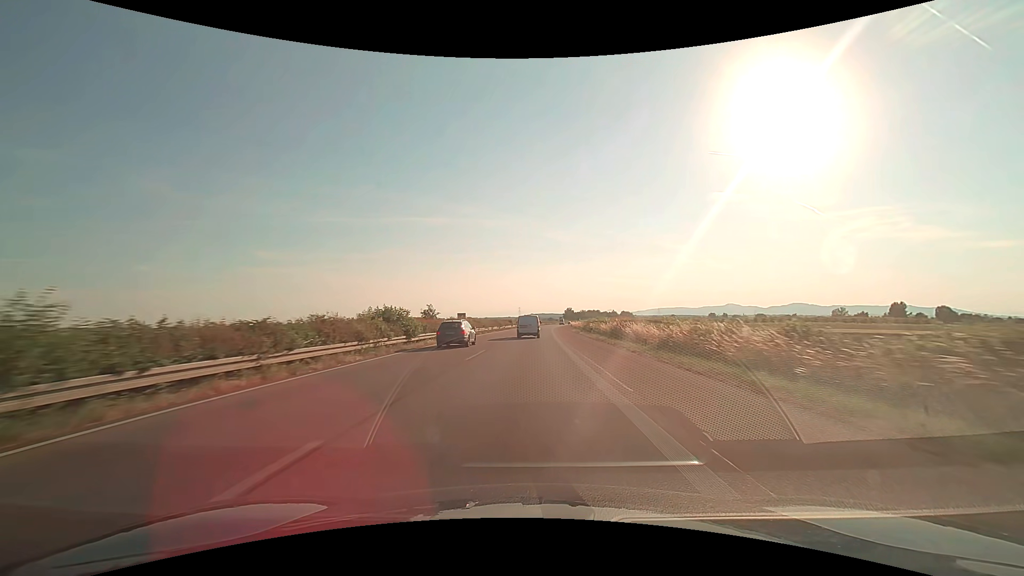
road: trunk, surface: asphalt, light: Day
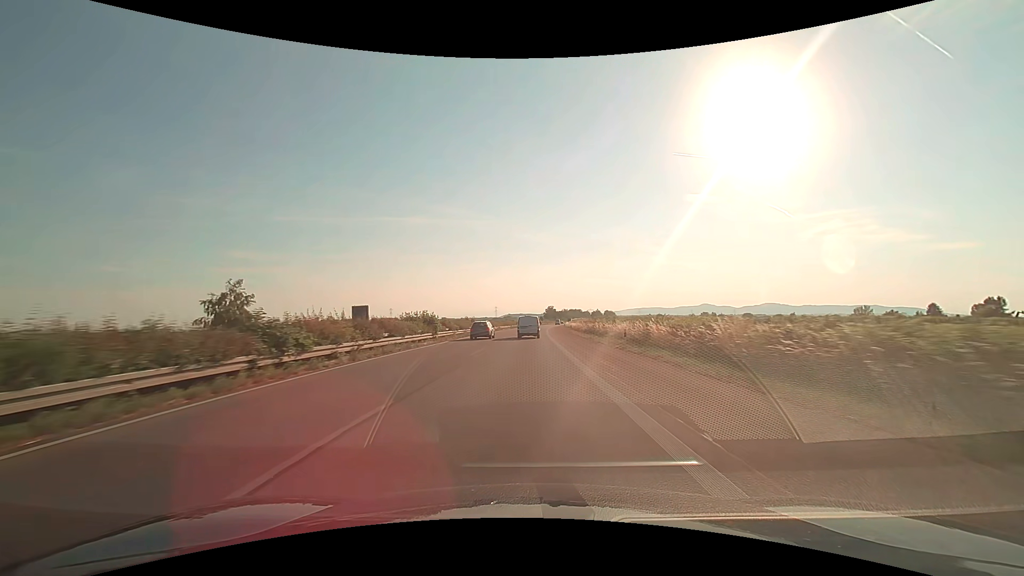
(+1.7, +70.0) m; +3°
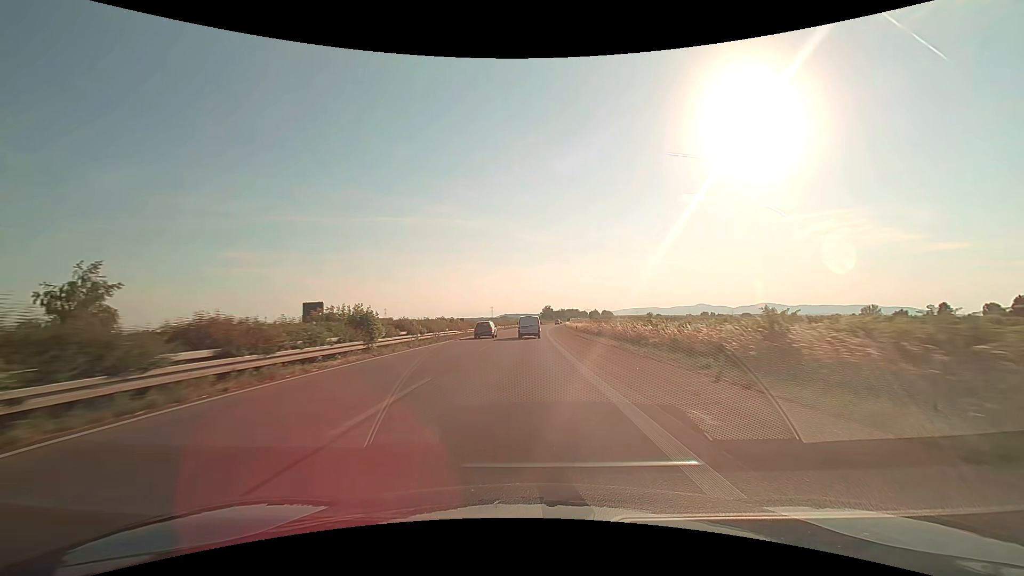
(0.0, +14.3) m; 0°
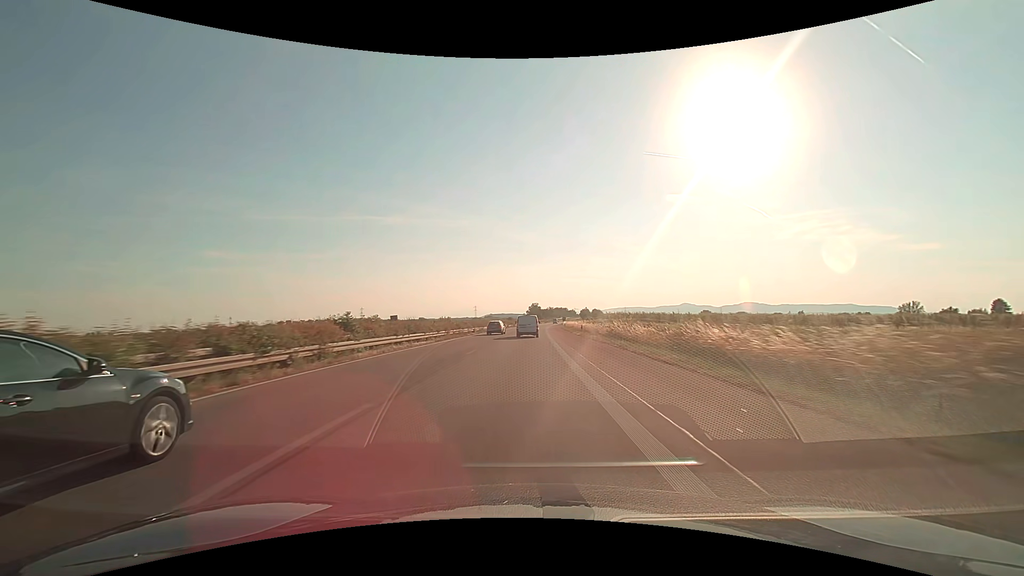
(+1.0, +58.0) m; +2°
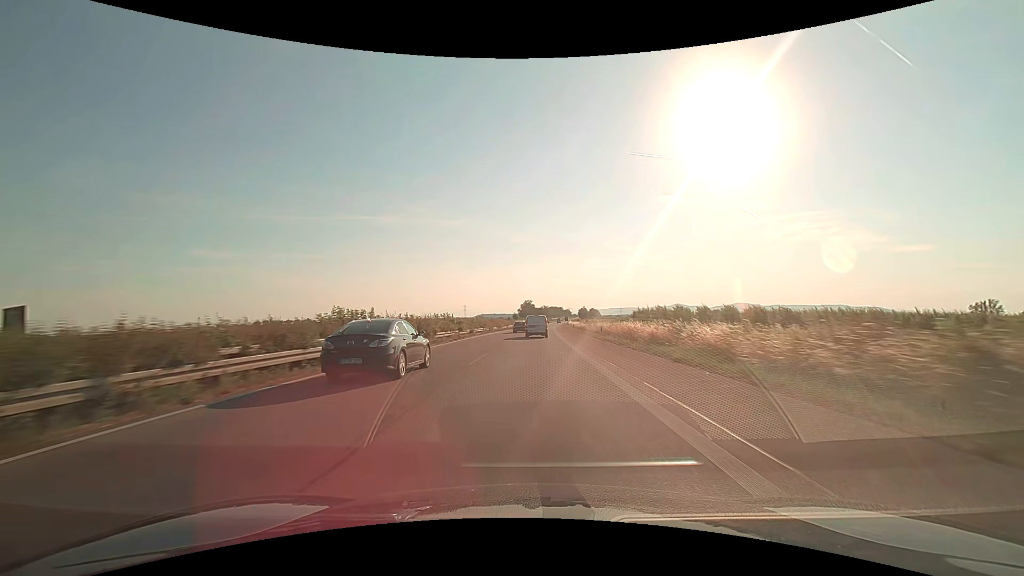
(+0.4, +59.4) m; +1°
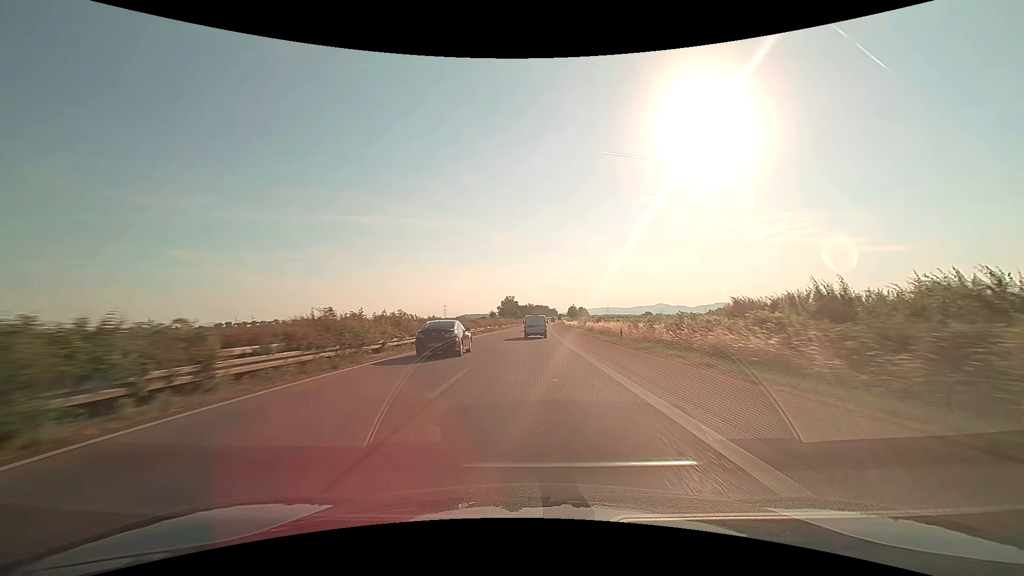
(+1.2, +60.7) m; +2°
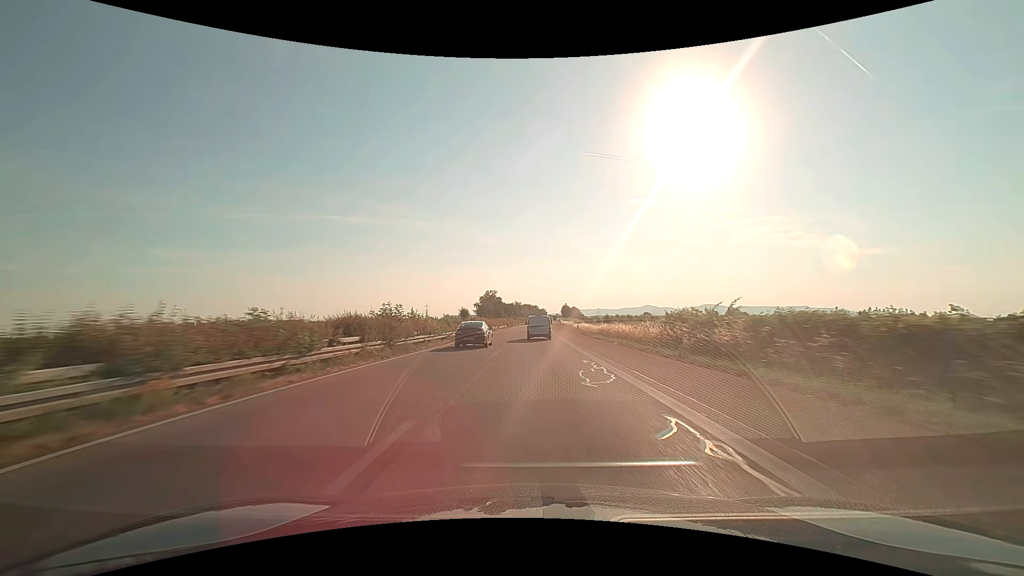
(+0.7, +62.3) m; +1°
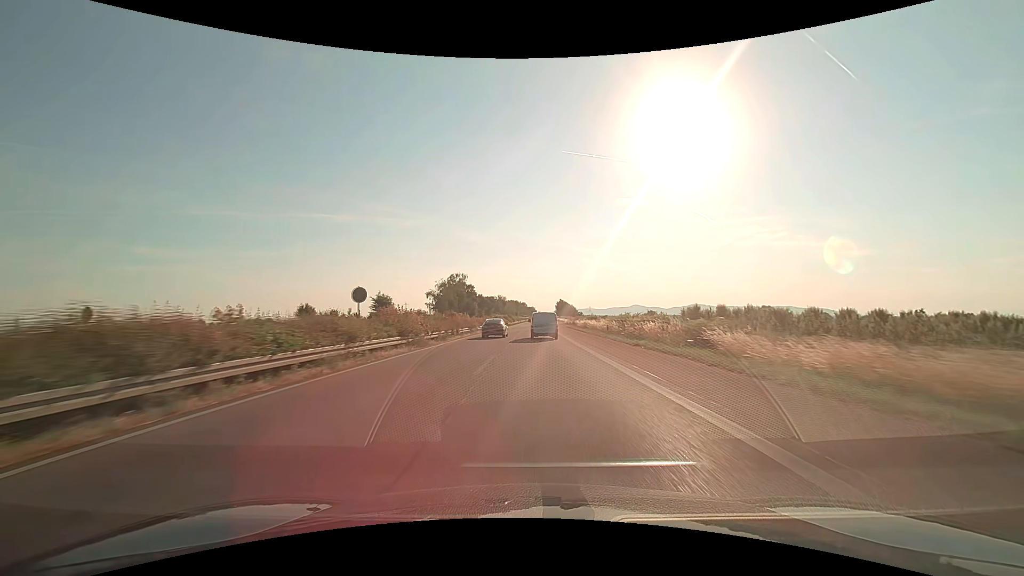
(+1.1, +78.9) m; +1°
(0, +10) (0, +20) (0, +30) (0, +40) (0, +50) (+1, +60) (+1, +70) (+1, +80) (+1, +90) (+1, +100) m
